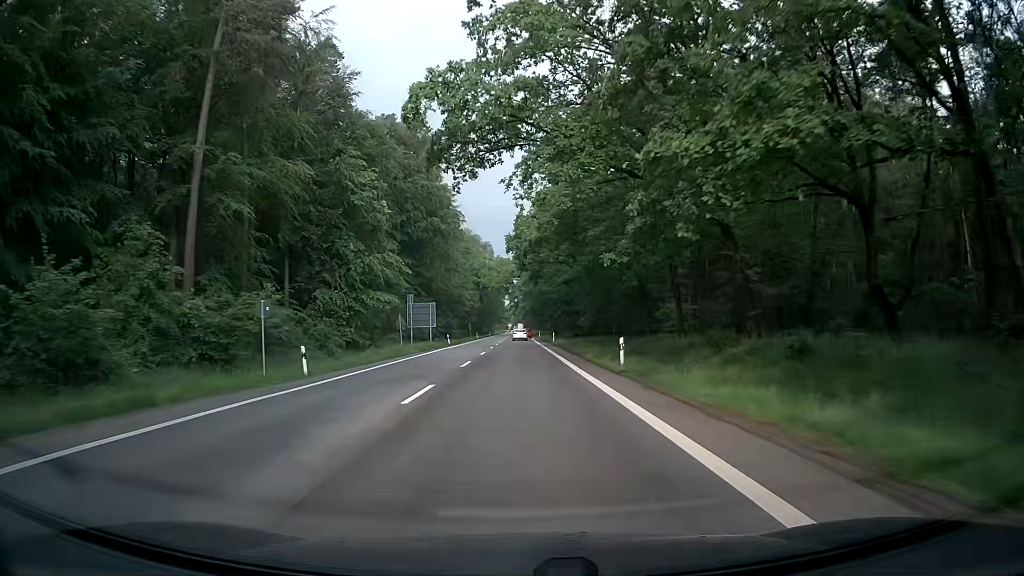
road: secondary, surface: asphalt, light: Day
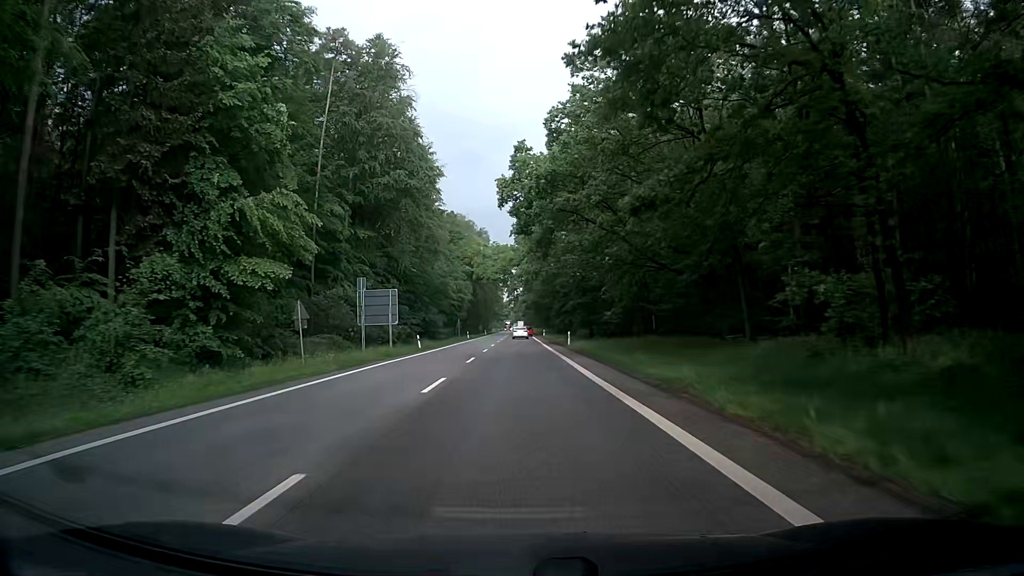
(+0.1, +22.3) m; -1°
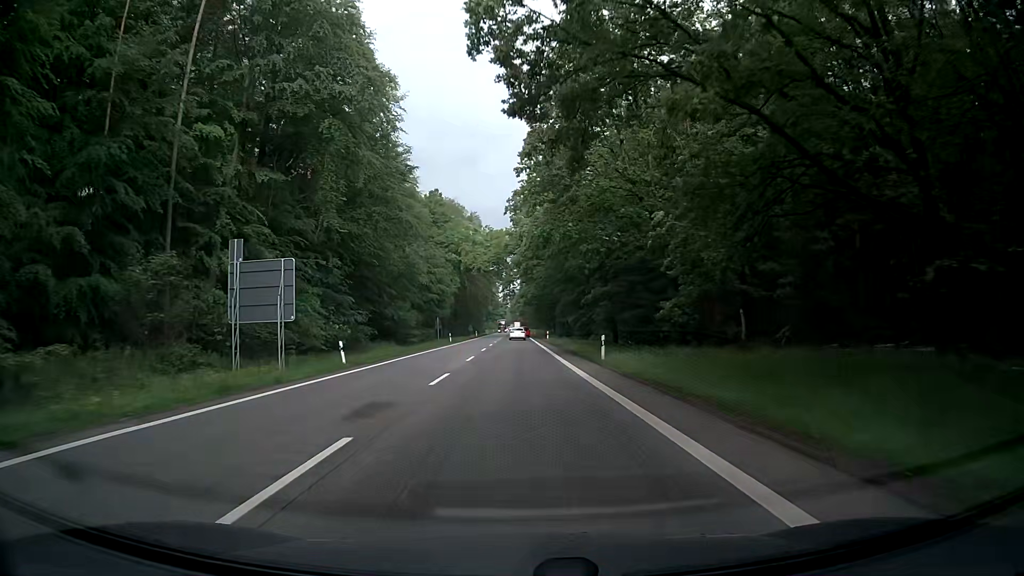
(+0.4, +22.2) m; +1°
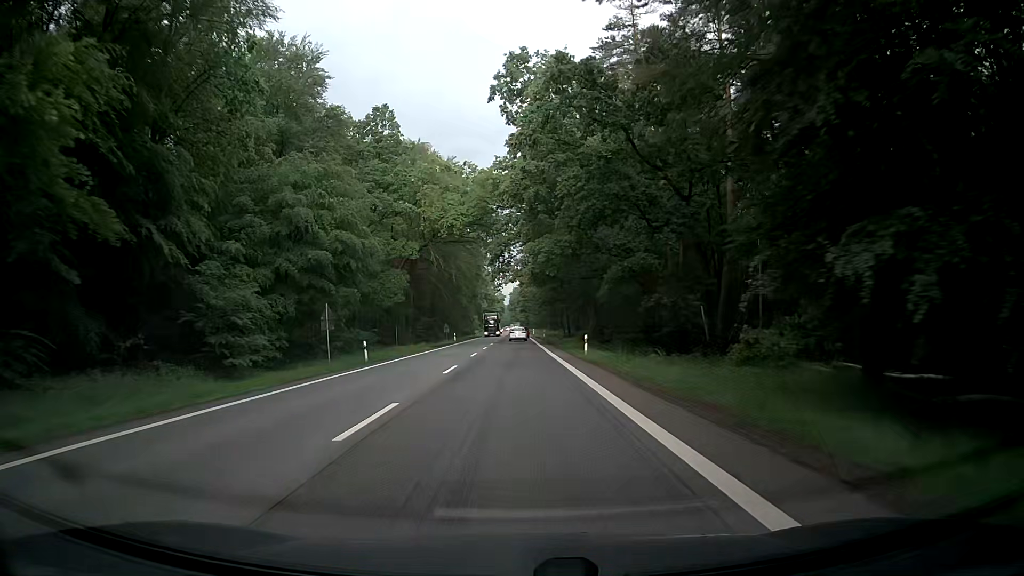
(+0.3, +44.6) m; 0°
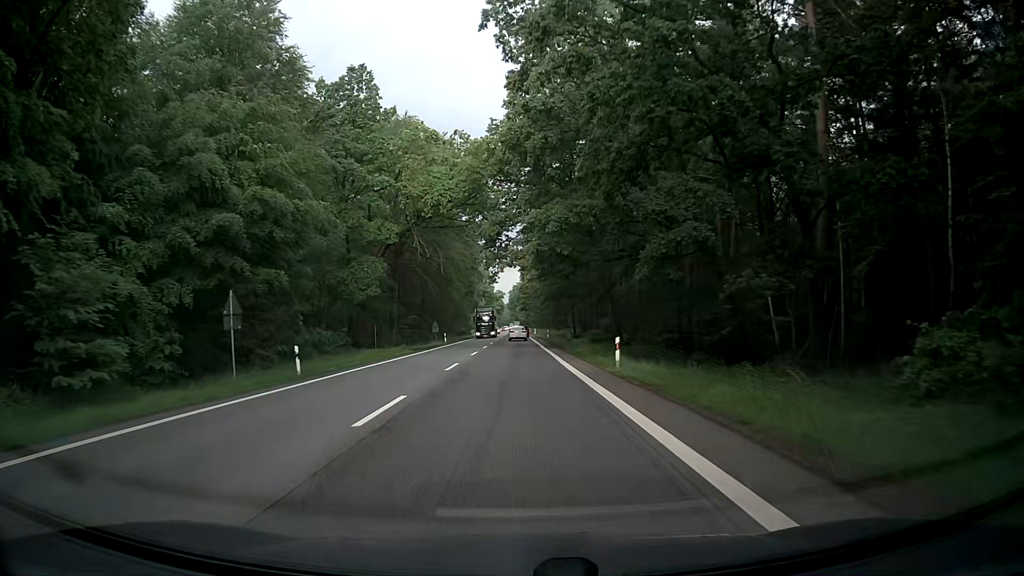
(+0.1, +11.2) m; +1°
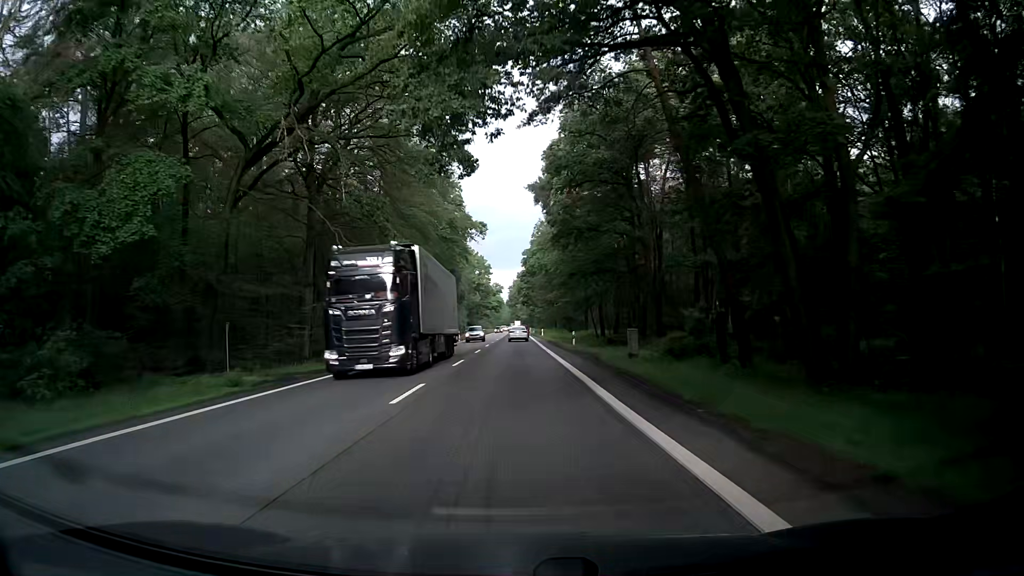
(-0.8, +33.5) m; -2°
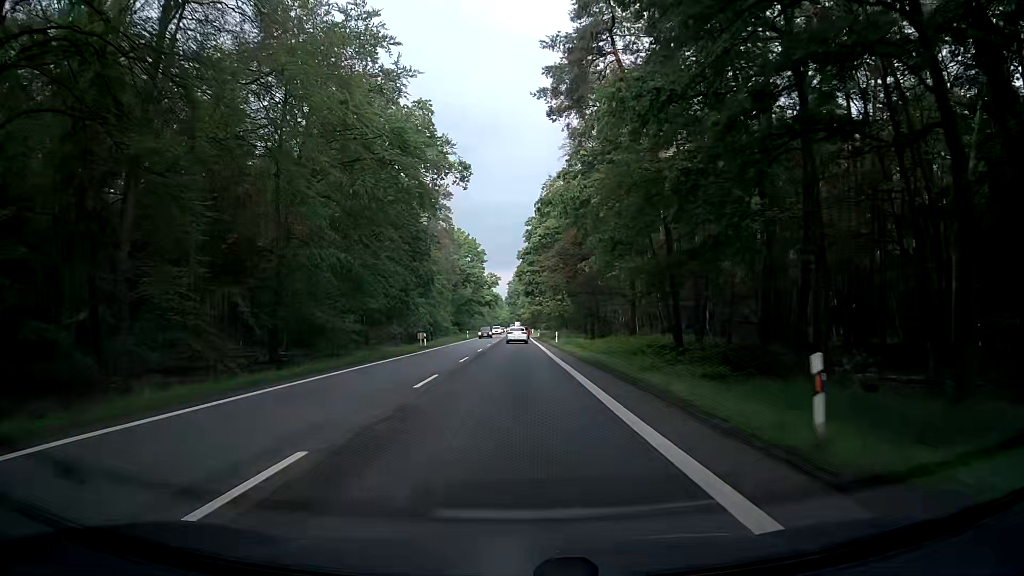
(+0.5, +33.5) m; 0°
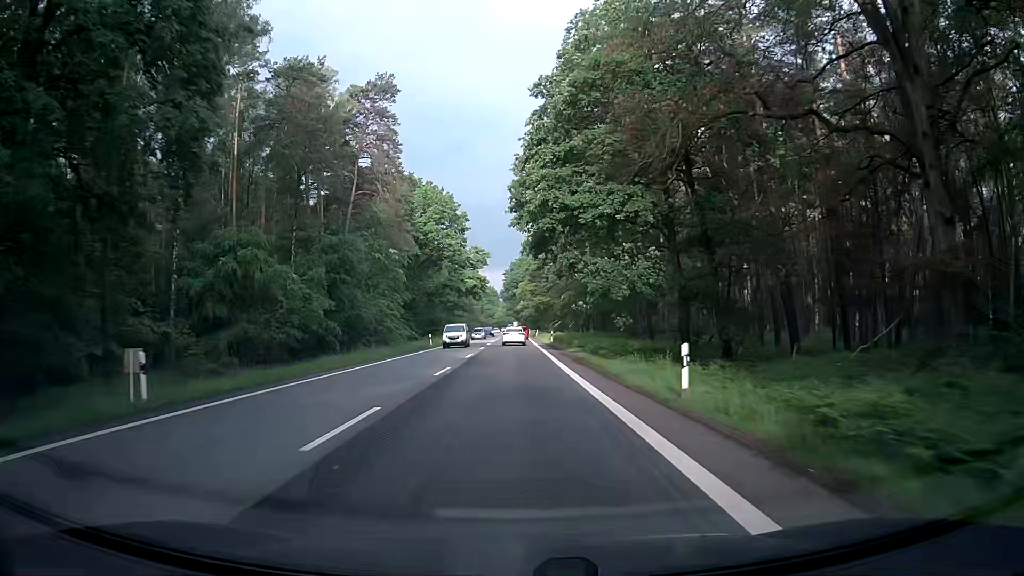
(+0.6, +44.5) m; +1°
(0, +10) (0, +20) (0, +30) (0, +40) (0, +50) (0, +60) (0, +70) (0, +80) (0, +90) (0, +100) m
